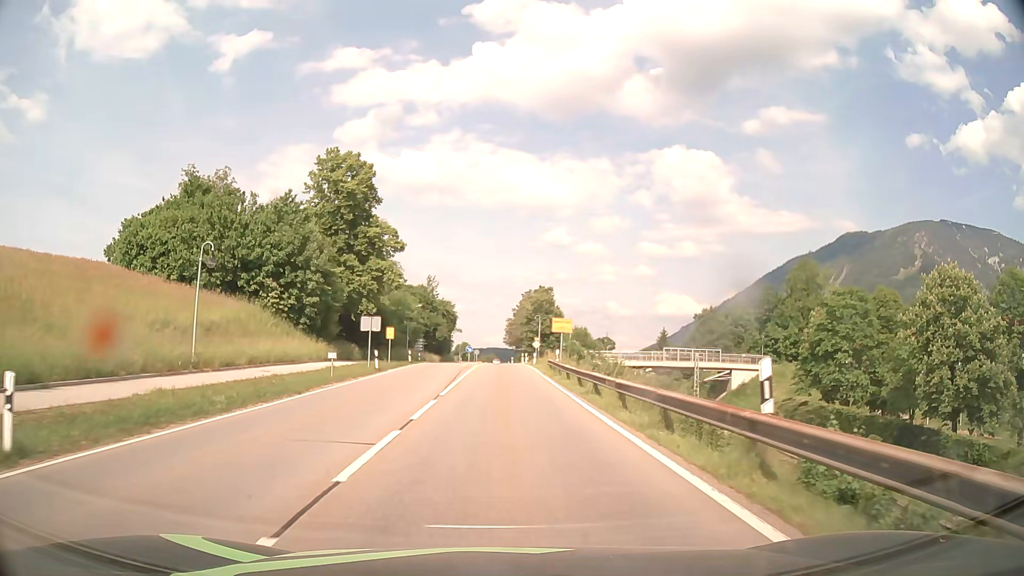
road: primary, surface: asphalt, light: Day
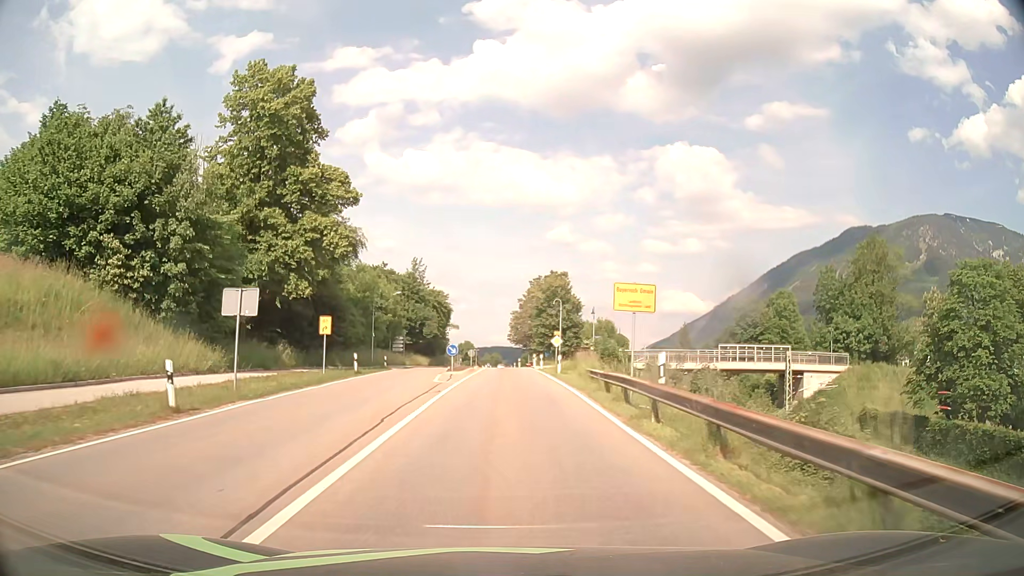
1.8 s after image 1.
(-0.1, +22.8) m; 0°
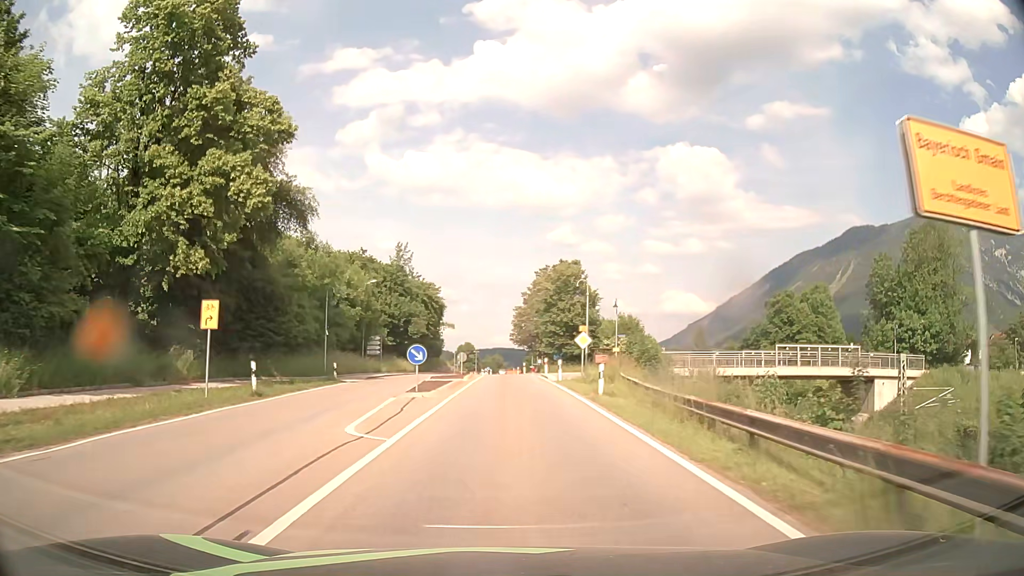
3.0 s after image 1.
(0.0, +15.2) m; 0°
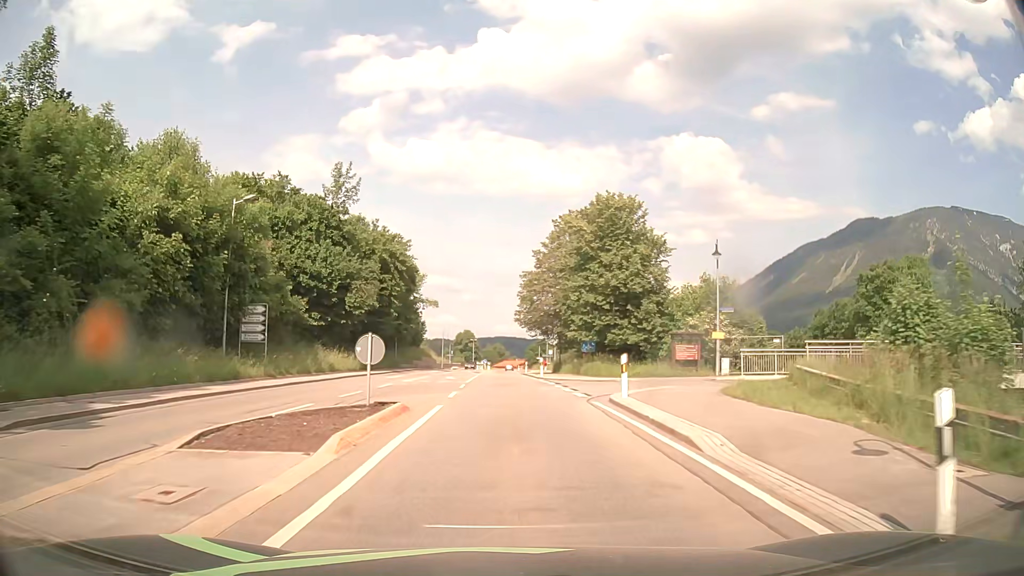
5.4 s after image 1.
(0.0, +30.7) m; 0°
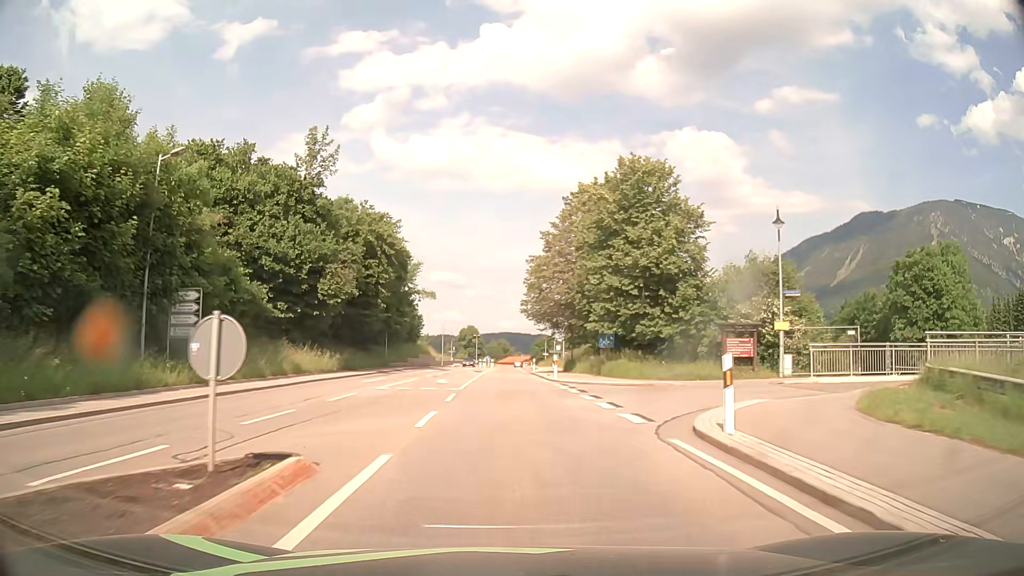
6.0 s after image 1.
(0.0, +7.7) m; 0°
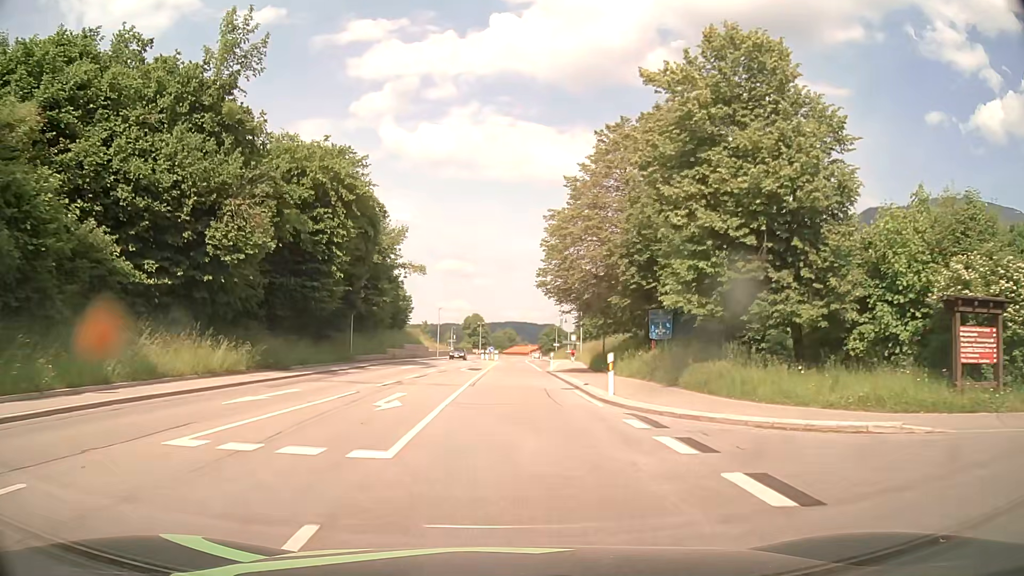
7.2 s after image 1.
(-0.1, +15.5) m; -1°
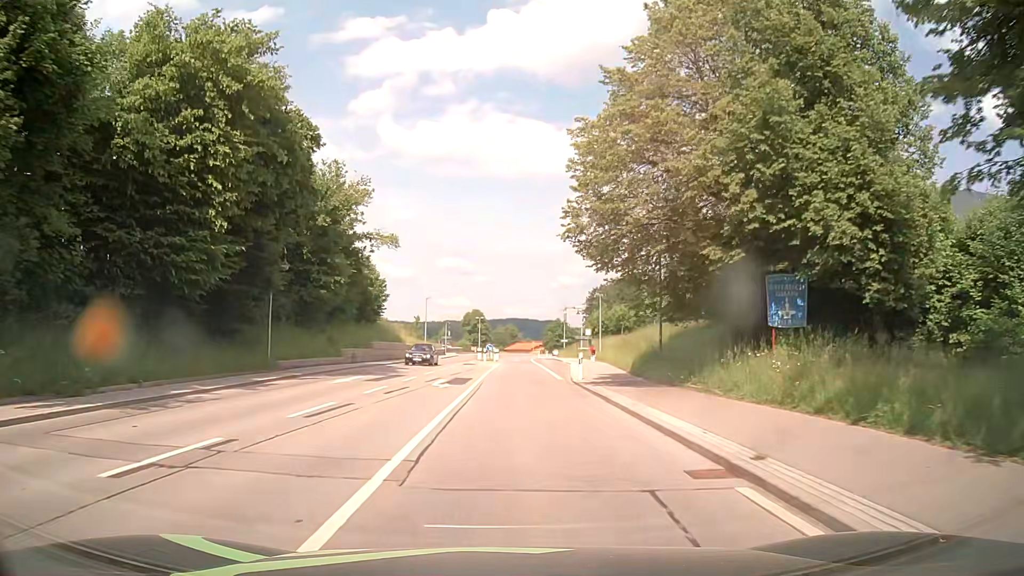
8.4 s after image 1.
(0.0, +15.6) m; 0°
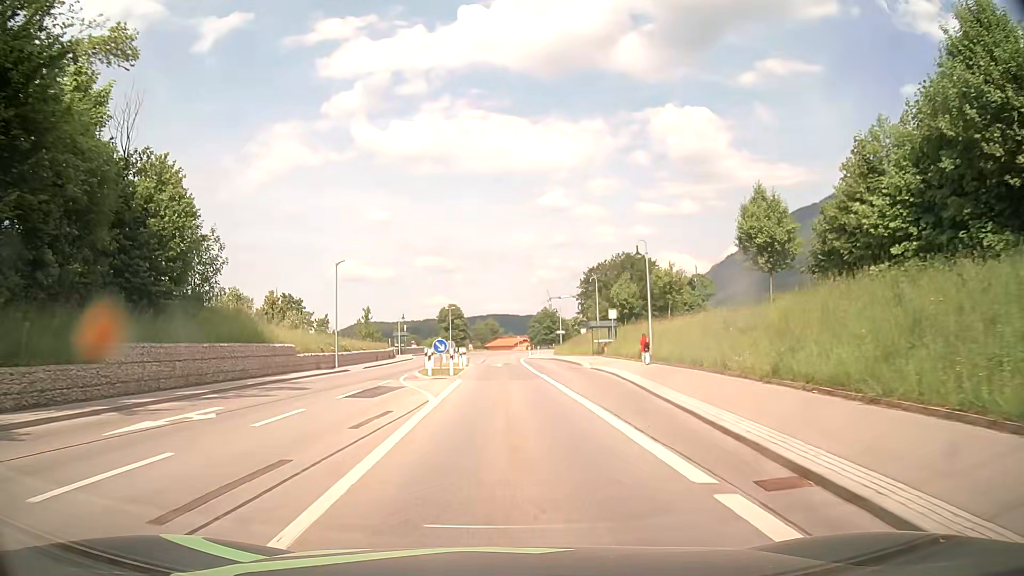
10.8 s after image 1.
(+0.5, +31.2) m; +2°
(0, +10) (0, +20) (0, +30) (0, +40) (0, +50) (-1, +60) (0, +70) (0, +80) (+1, +90) (+2, +100) m
